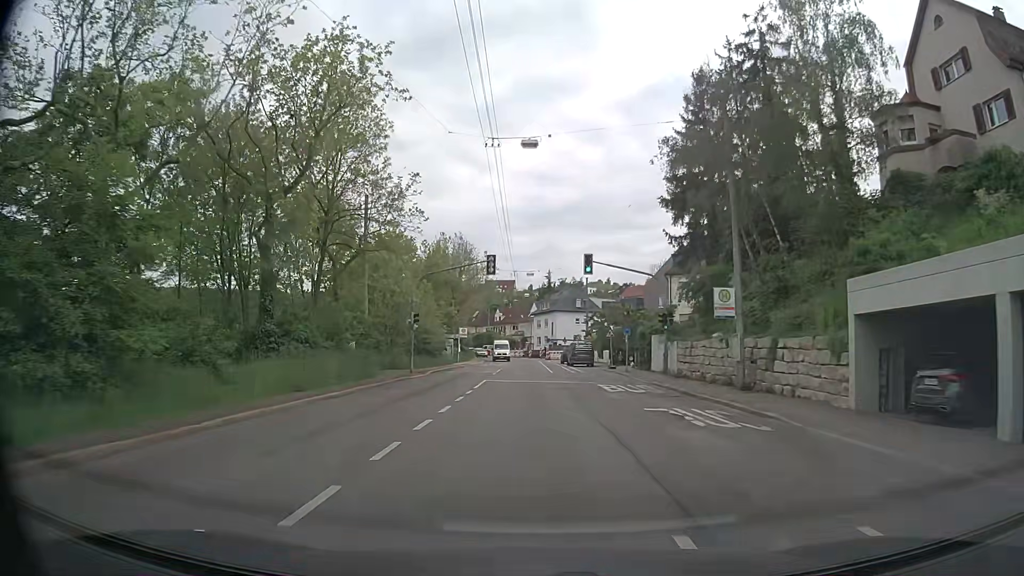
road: secondary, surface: asphalt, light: Day
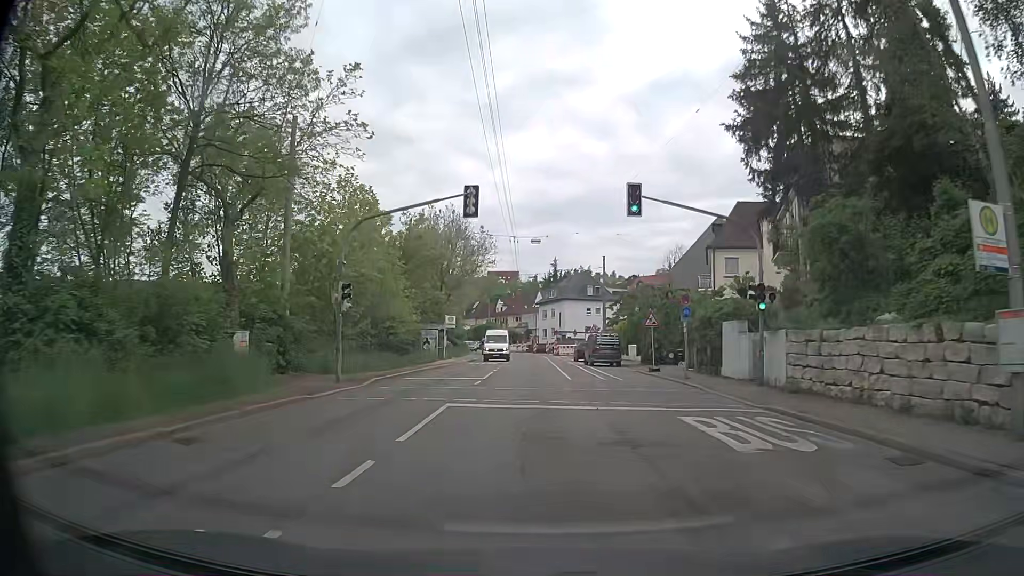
(-0.1, +13.9) m; 0°
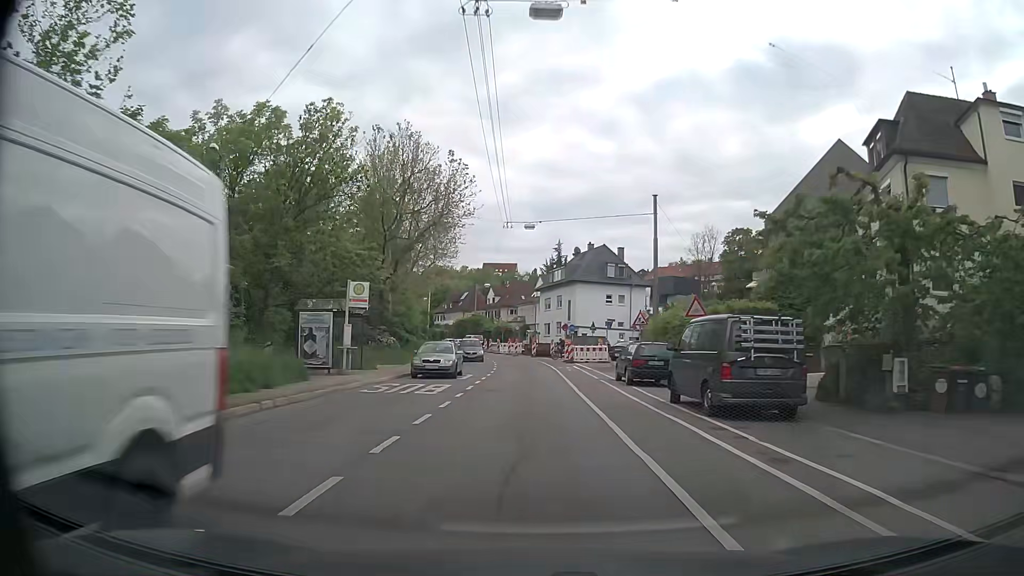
(-0.1, +27.5) m; 0°
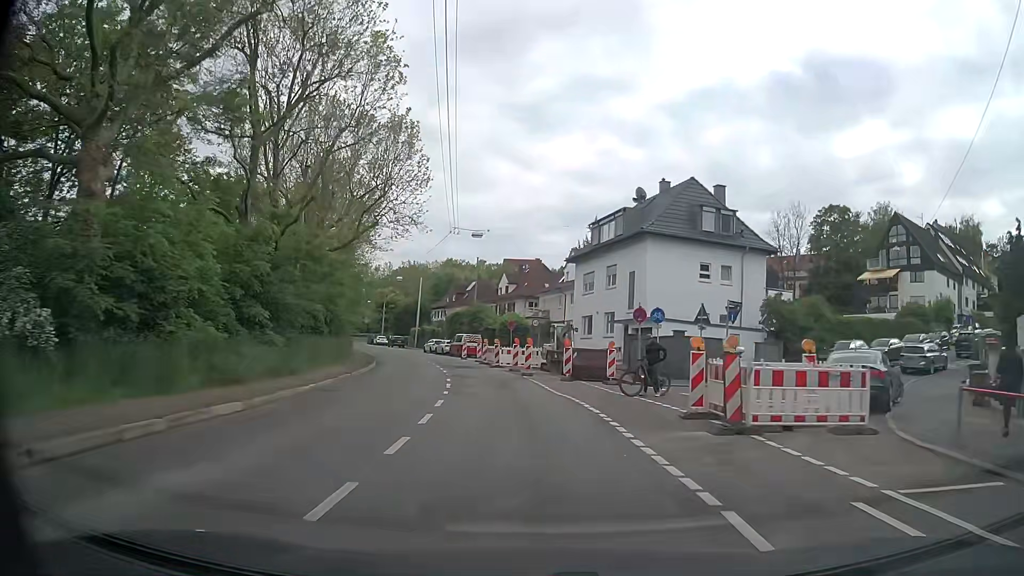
(-0.4, +33.4) m; -2°
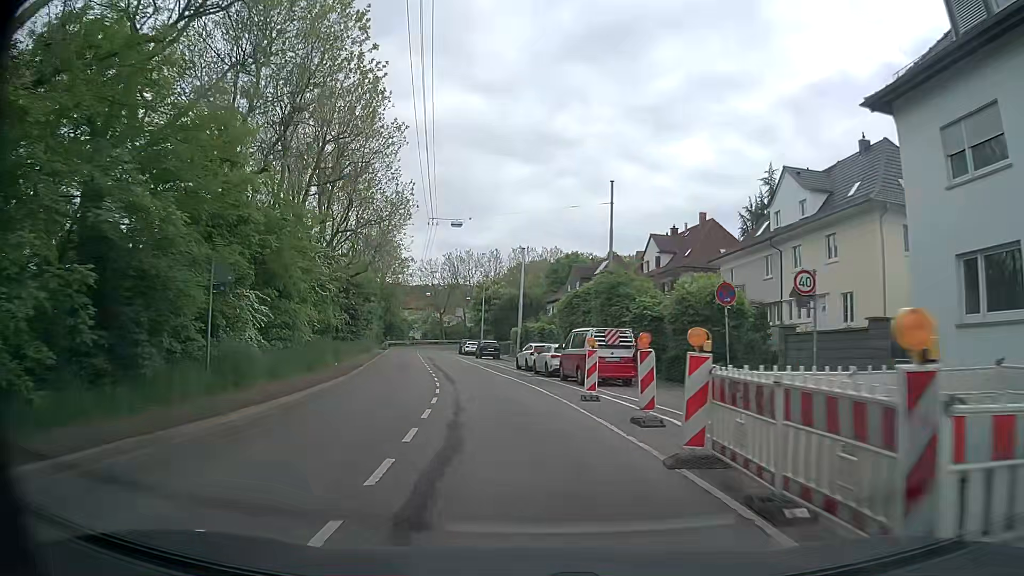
(-2.7, +33.6) m; -10°
(0, +10) (-1, +20) (-3, +30) (-5, +40) (-7, +49) (-9, +59) (-10, +69) (-12, +79) (-14, +89) (-14, +99) m
